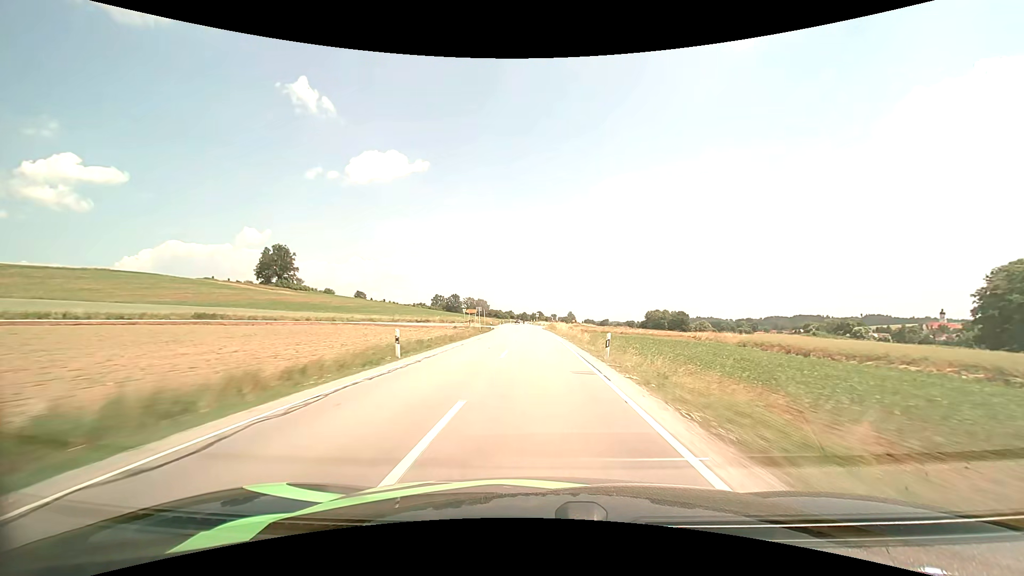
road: secondary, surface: asphalt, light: Day
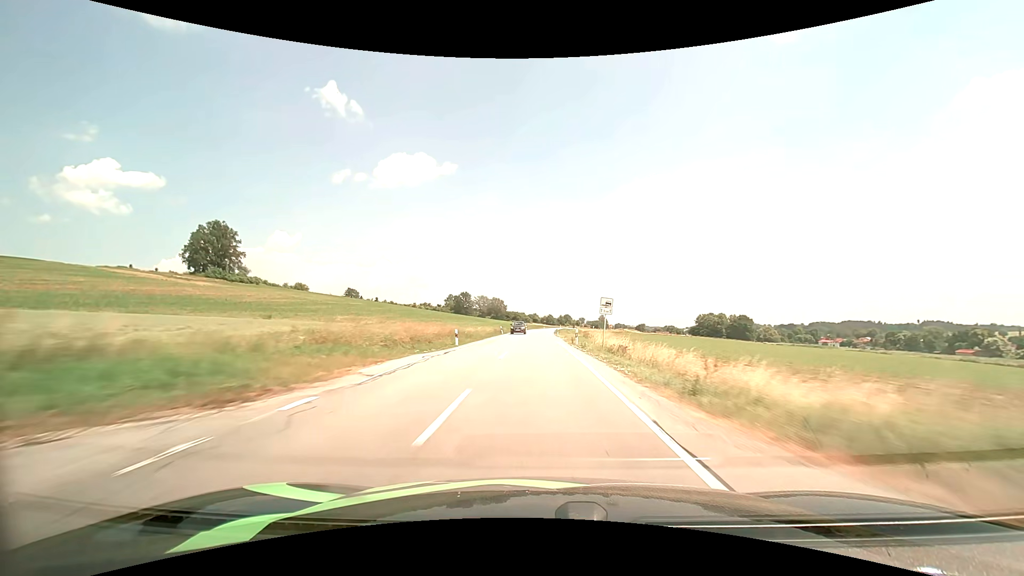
(-2.5, +82.4) m; -3°
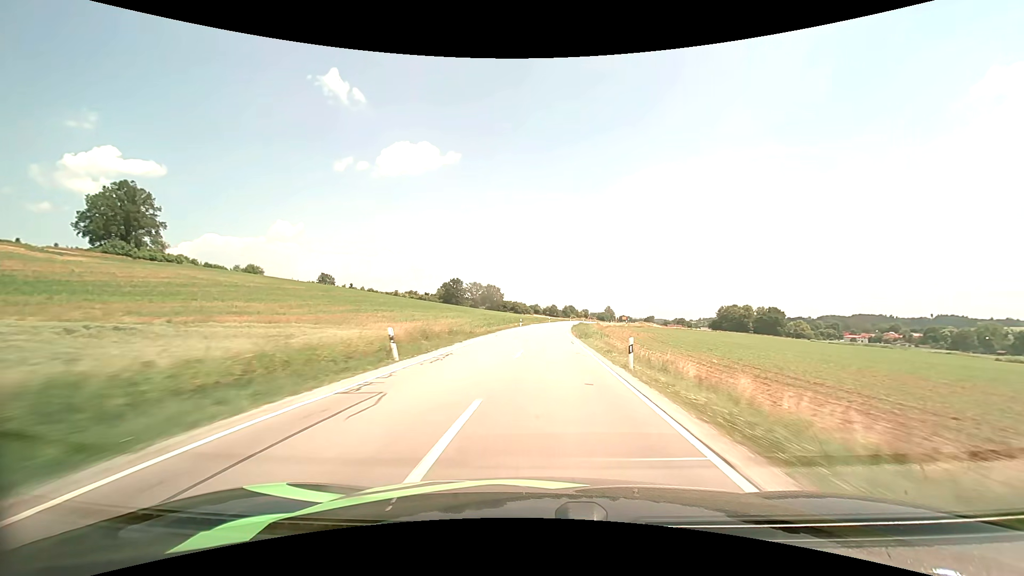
(-0.4, +48.9) m; 0°
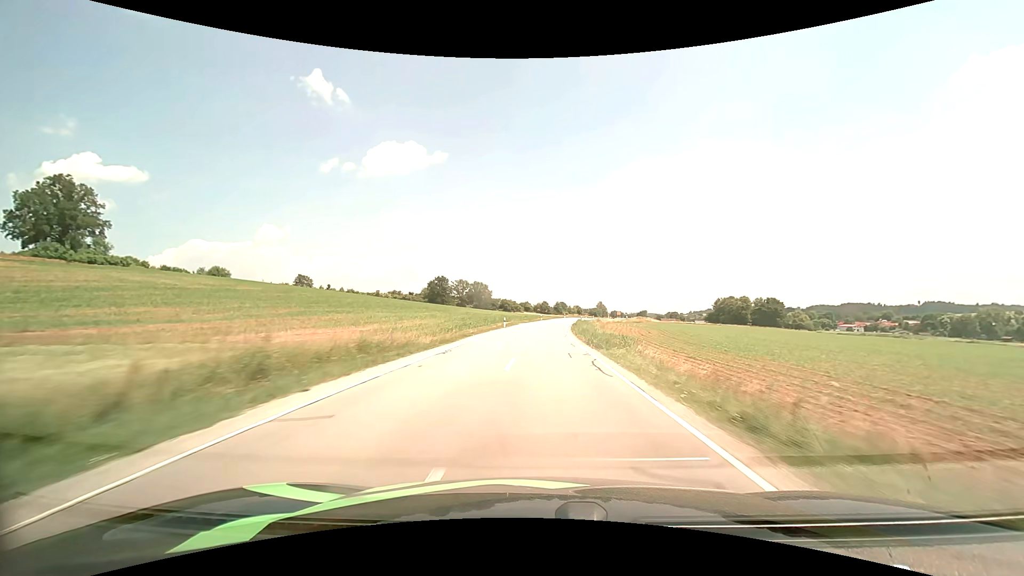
(+0.2, +16.0) m; +1°
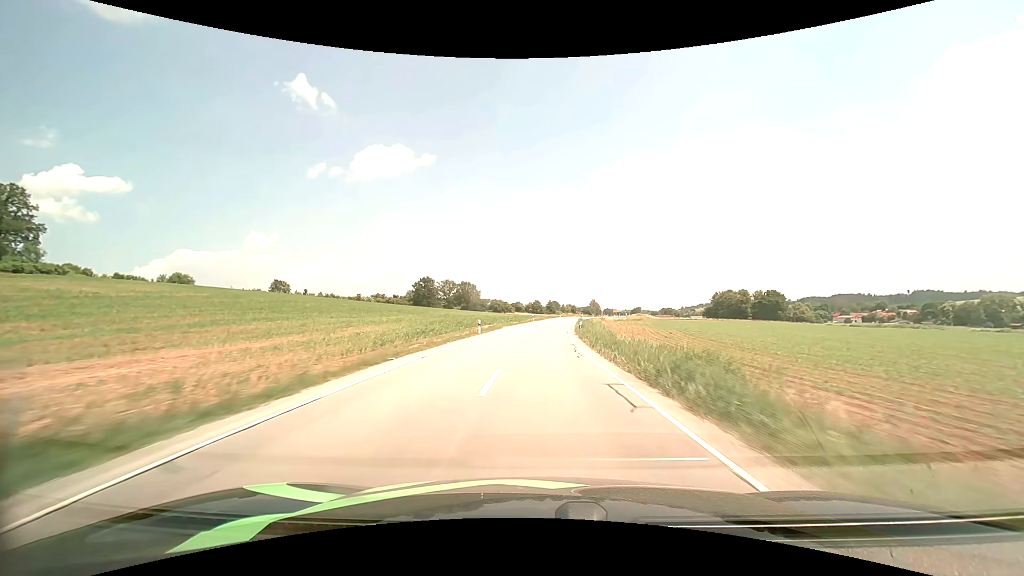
(+0.1, +15.9) m; +1°
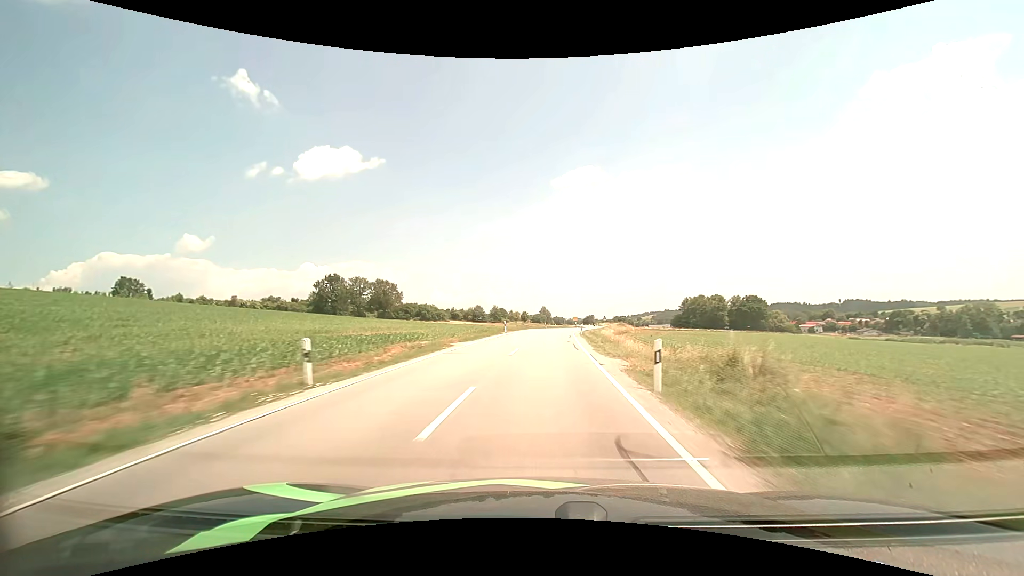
(+2.7, +62.1) m; +6°
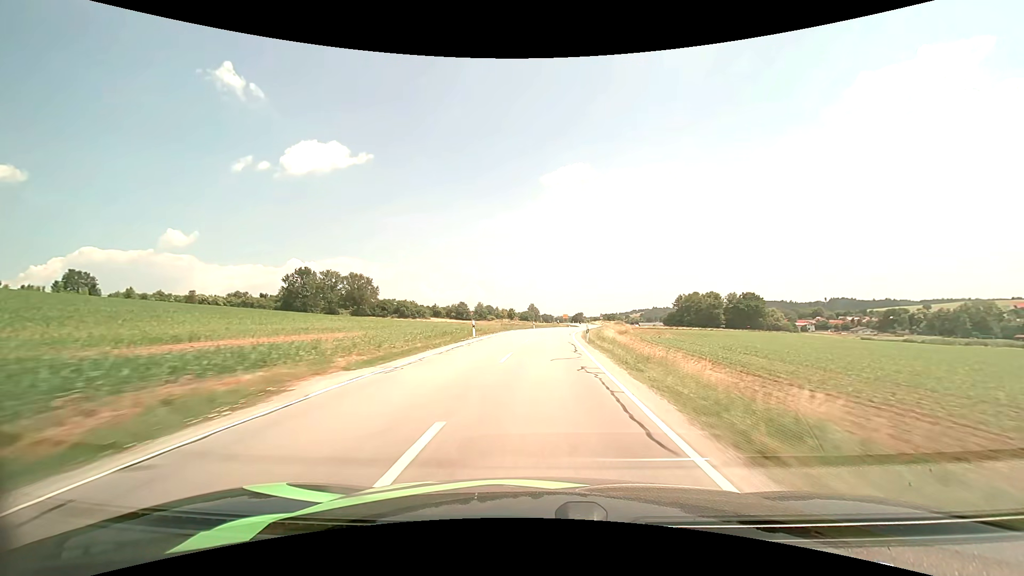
(+0.2, +15.2) m; +1°
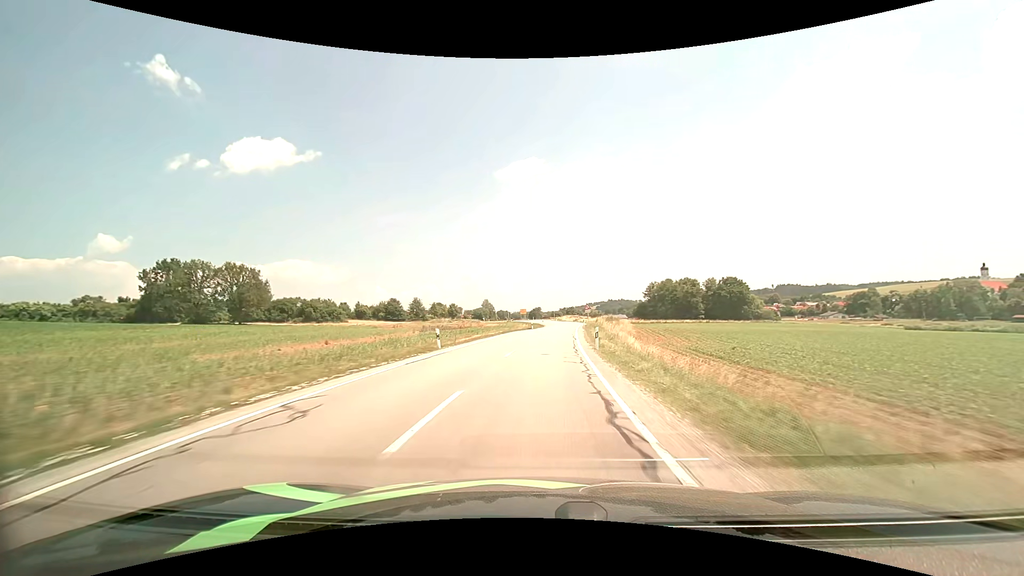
(+1.9, +44.5) m; +5°
(0, +10) (0, +20) (+1, +30) (+2, +40) (+2, +50) (+3, +60) (+4, +70) (+5, +80) (+5, +90) (+5, +100) m
